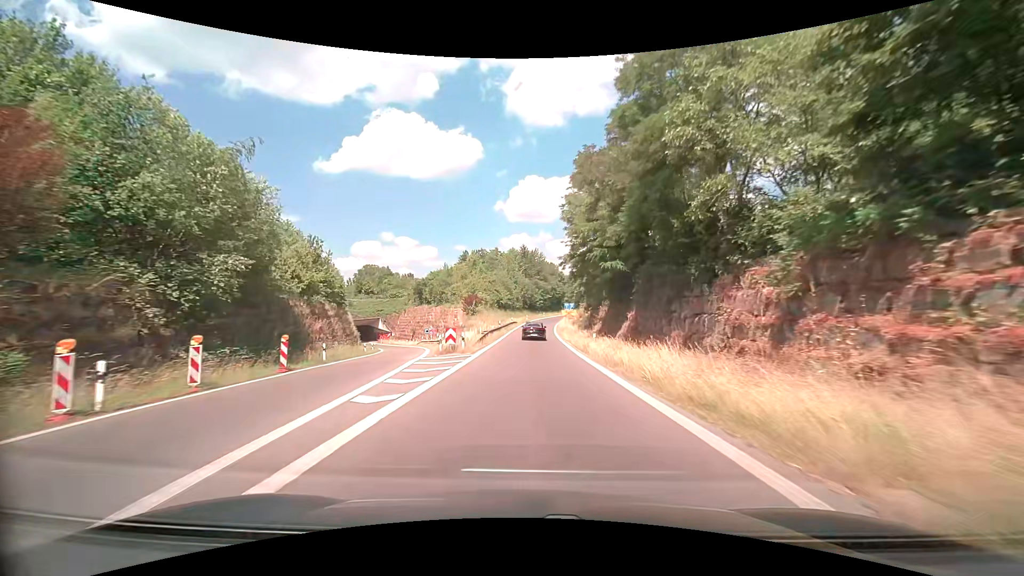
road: trunk_link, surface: asphalt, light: Day
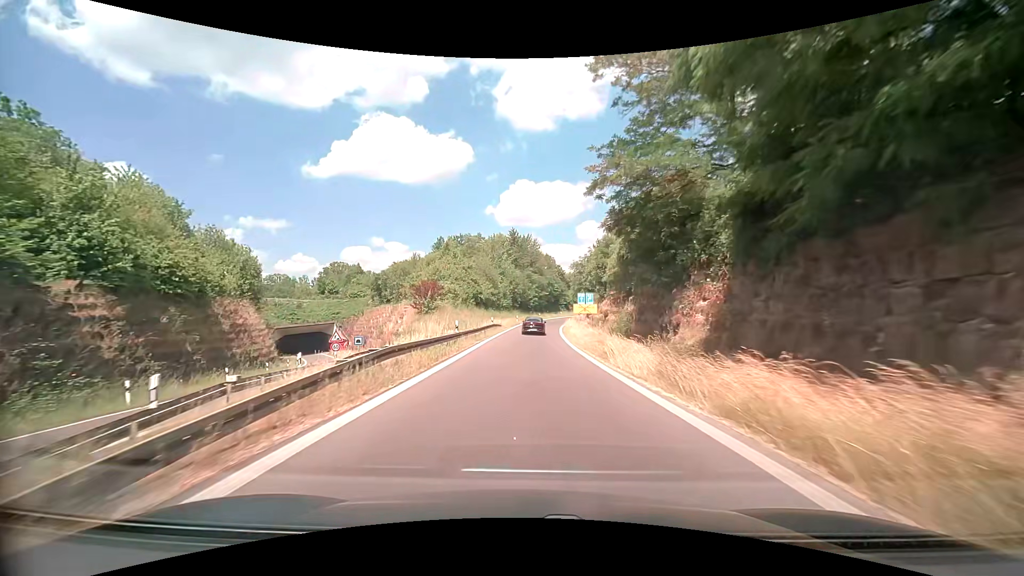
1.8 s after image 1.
(+0.3, +27.6) m; +1°
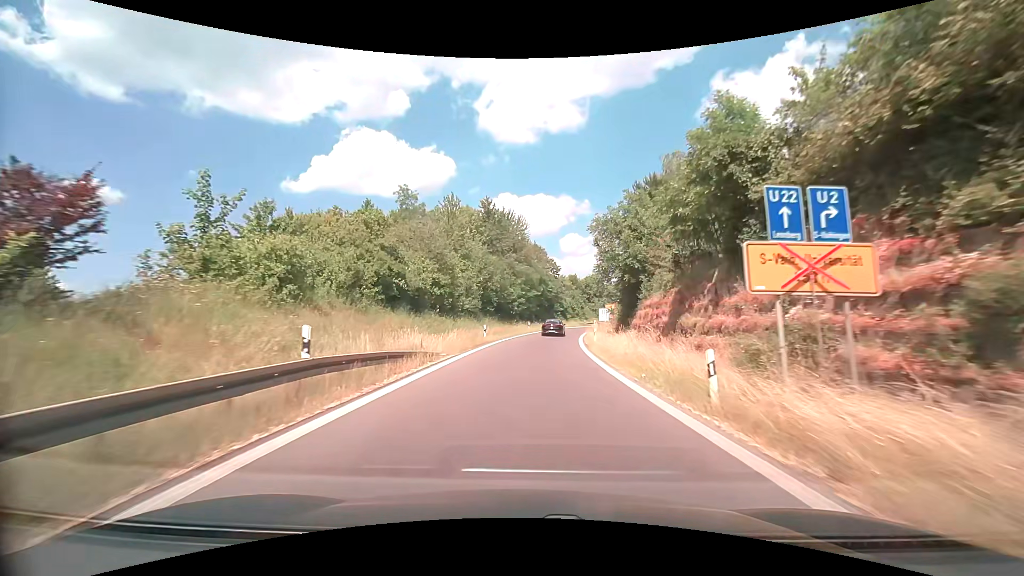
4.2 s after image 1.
(+0.3, +35.5) m; +2°
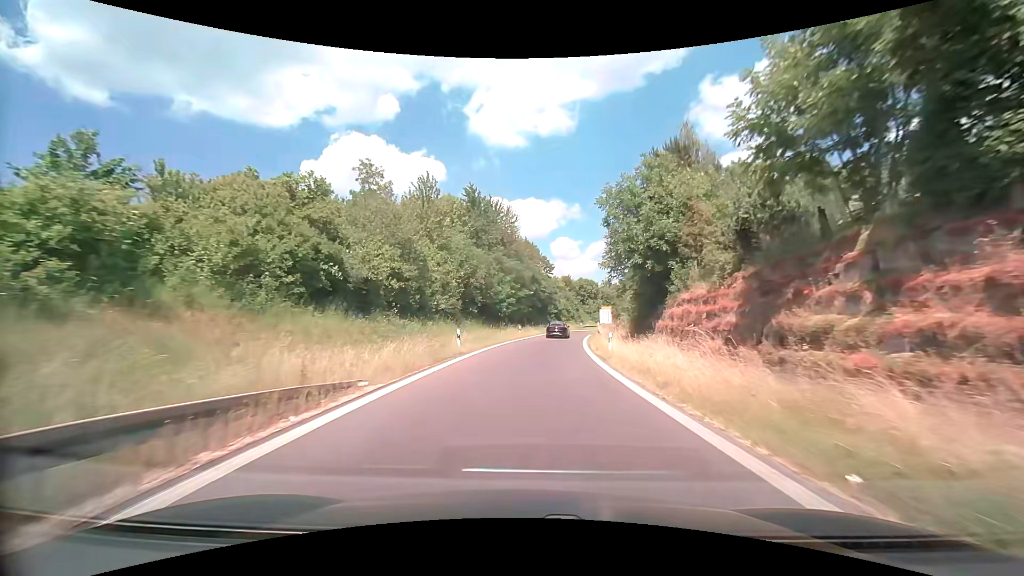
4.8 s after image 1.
(0.0, +8.7) m; +1°
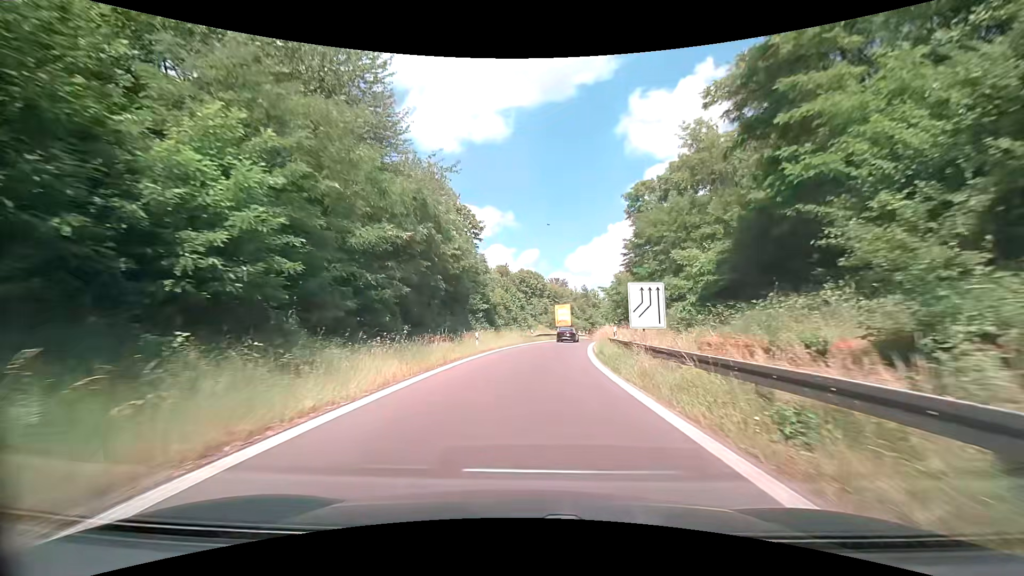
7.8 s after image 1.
(+2.6, +43.1) m; +7°
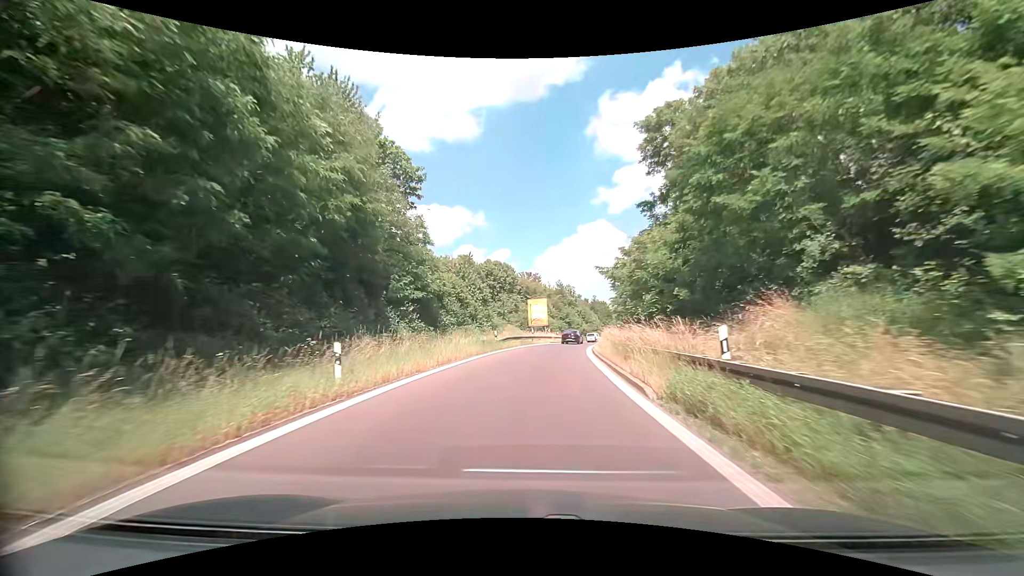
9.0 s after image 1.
(+0.5, +17.1) m; +3°
(0, +10) (+1, +20) (+2, +30) (+3, +40) (+5, +50) (+7, +59) (+9, +69) (+12, +79) (+15, +88) (+18, +98) m
